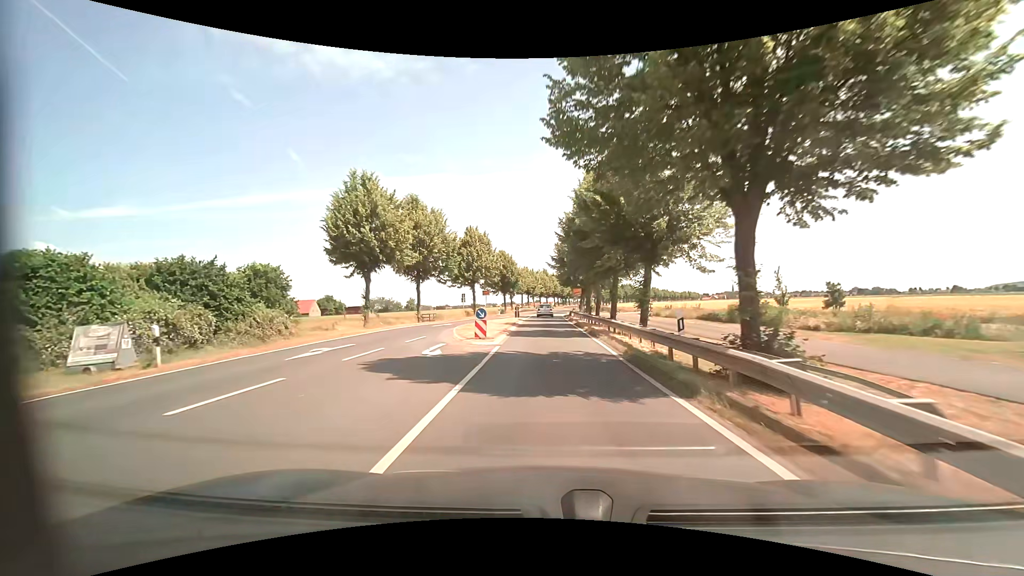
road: primary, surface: asphalt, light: Day
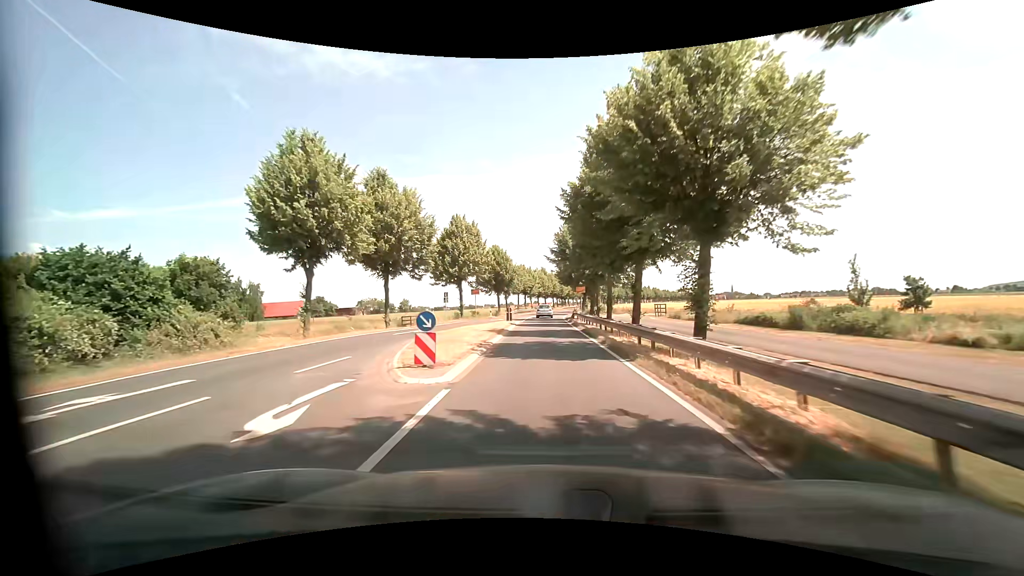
(0.0, +8.2) m; 0°
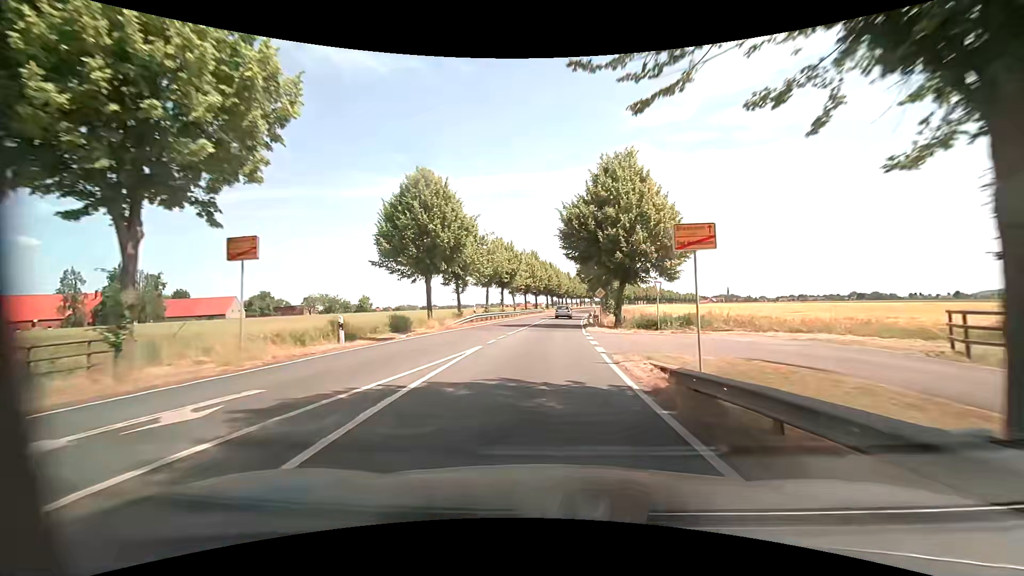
(0.0, +41.1) m; 0°
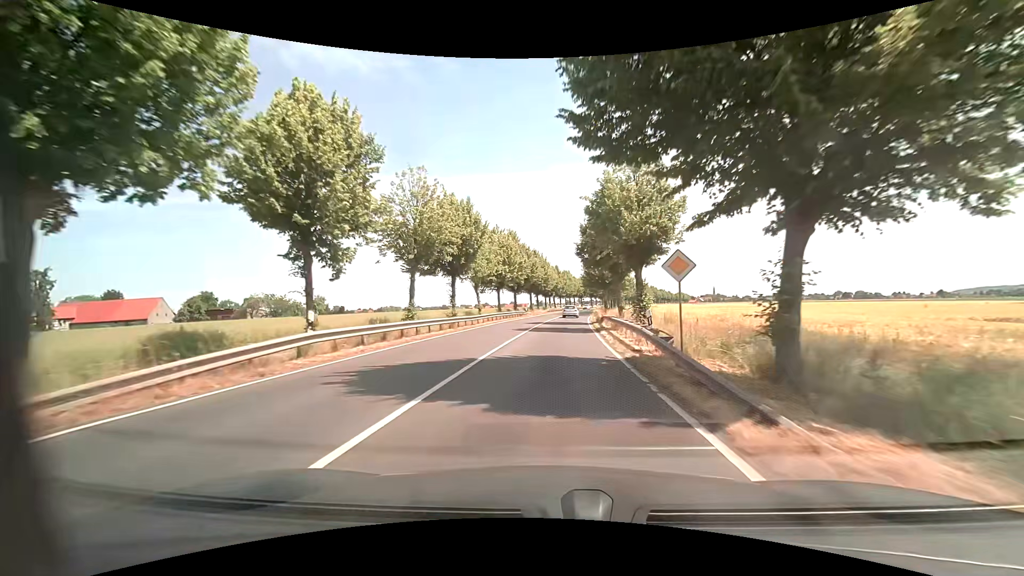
(+0.6, +24.9) m; +2°
(0, +10) (0, +20) (+1, +30) (+2, +40) (+2, +50) (+3, +60) (+4, +70) (+5, +80) (+7, +90) (+8, +100) m
